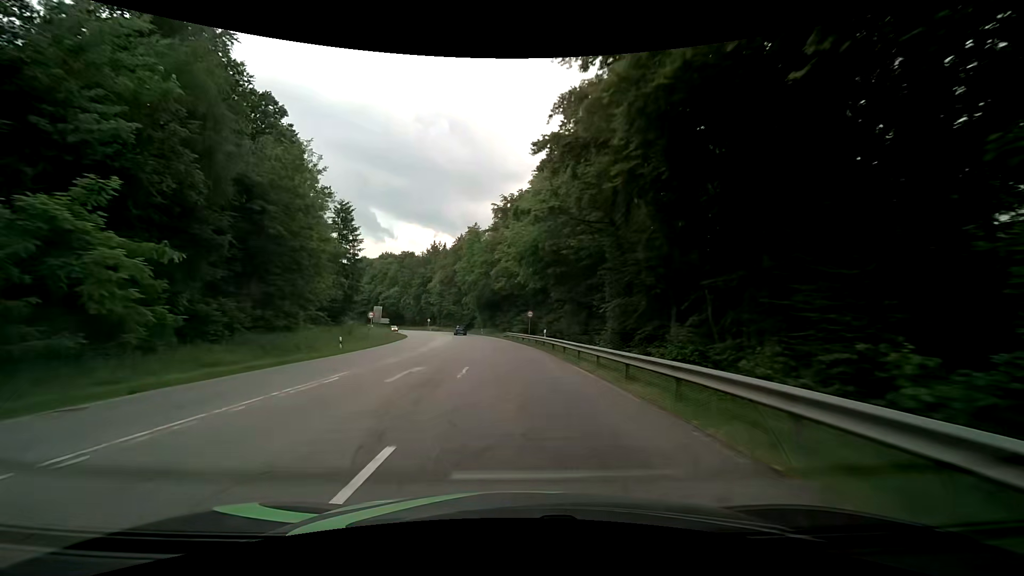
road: secondary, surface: asphalt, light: Day
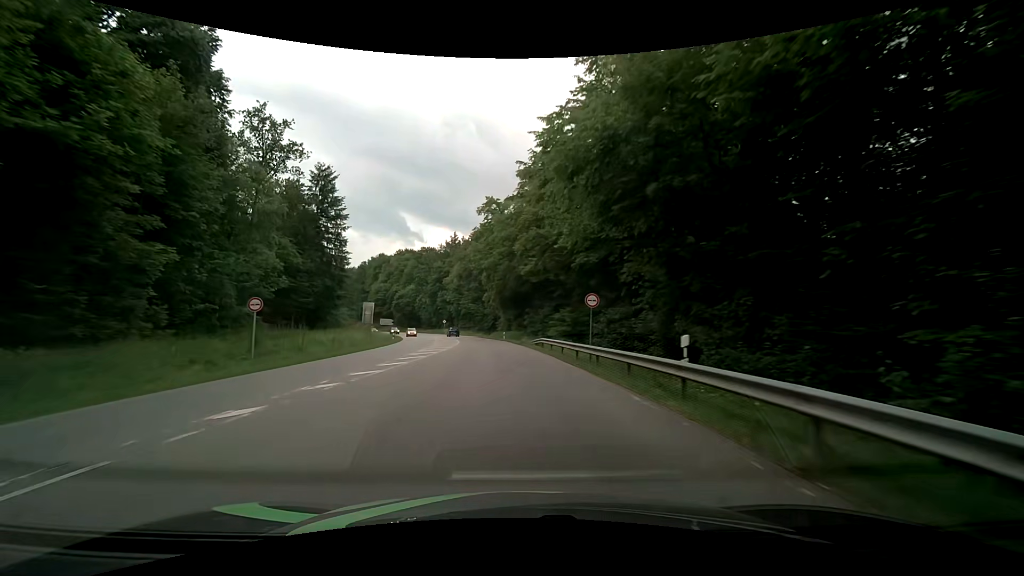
(-0.6, +24.1) m; -3°
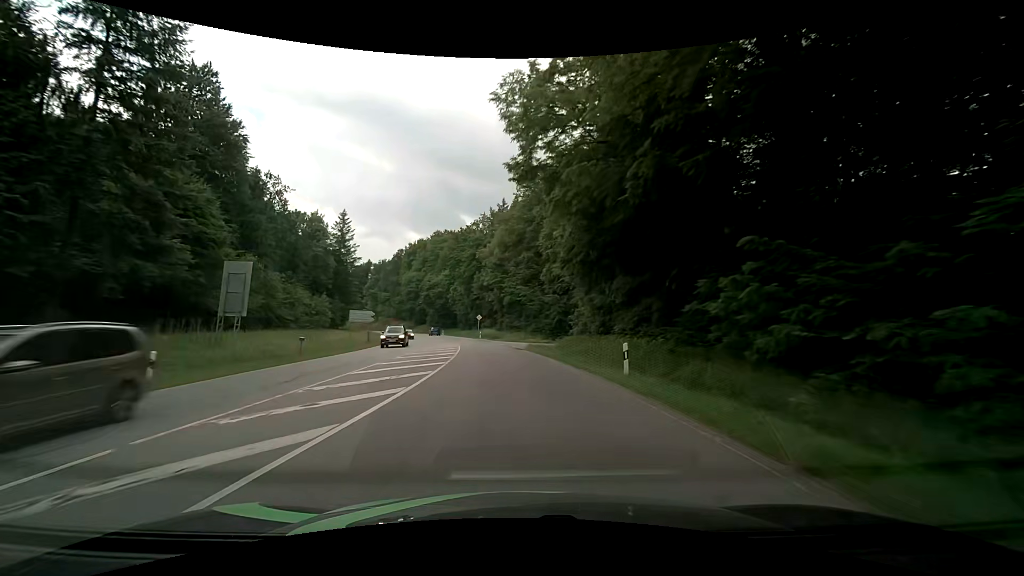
(-2.7, +47.2) m; -7°
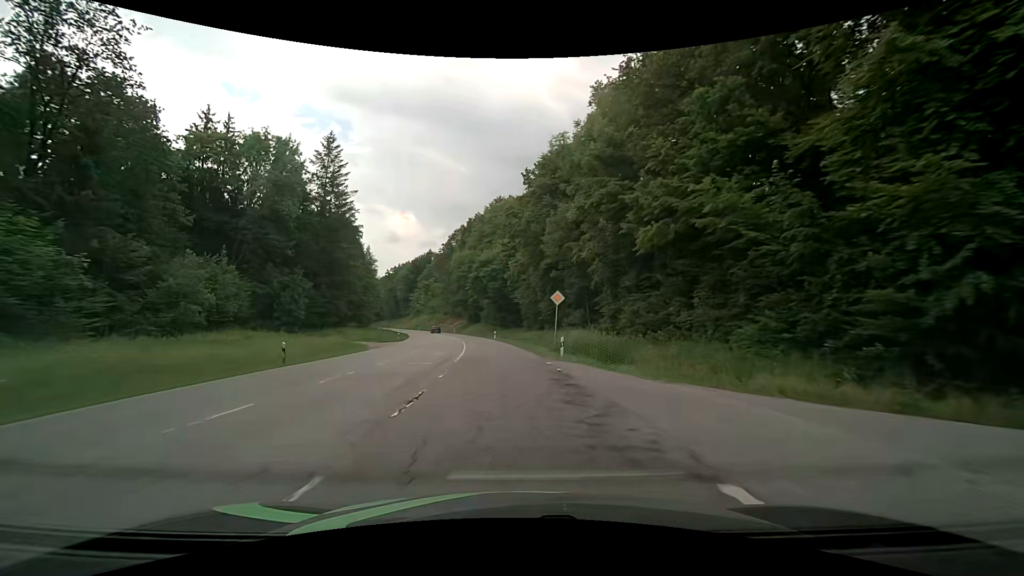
(-3.1, +45.9) m; -9°
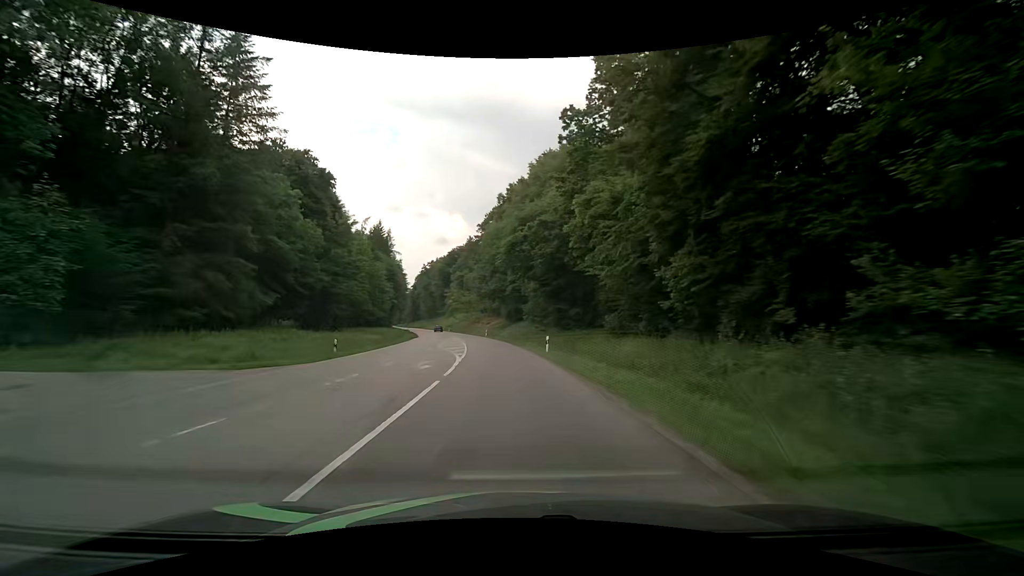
(-1.7, +34.1) m; -6°
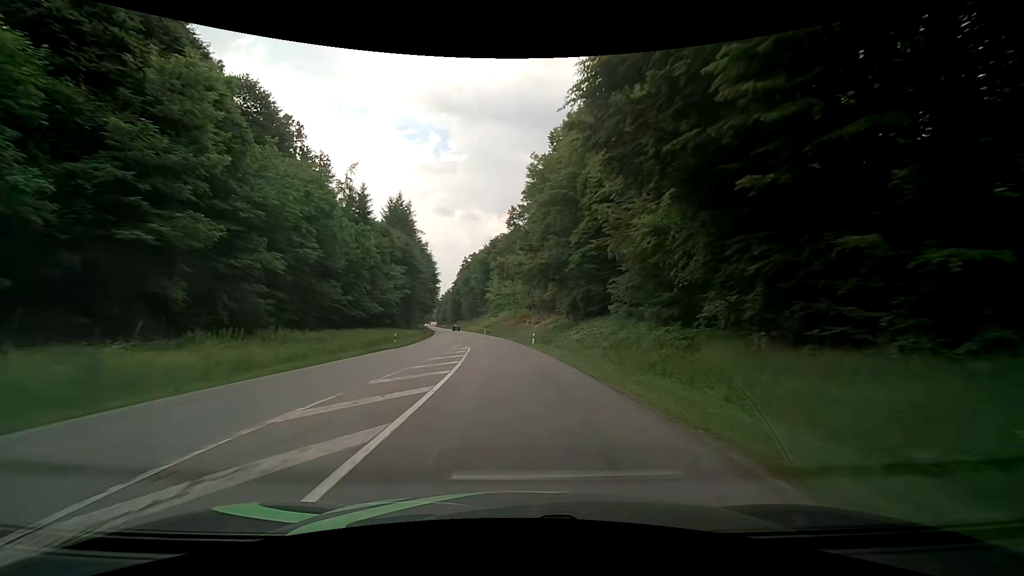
(-1.7, +34.5) m; -5°
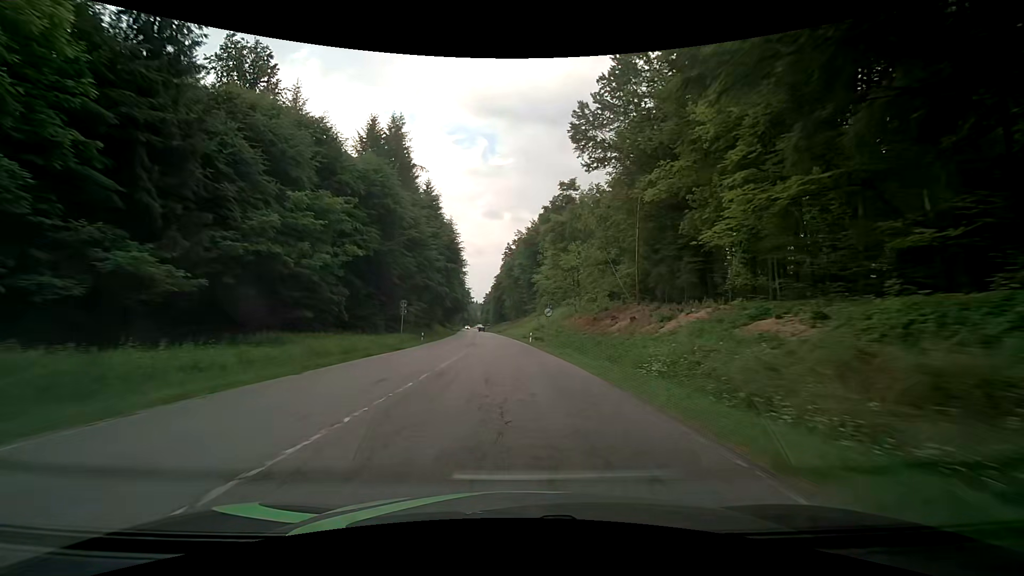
(-2.8, +46.8) m; -6°
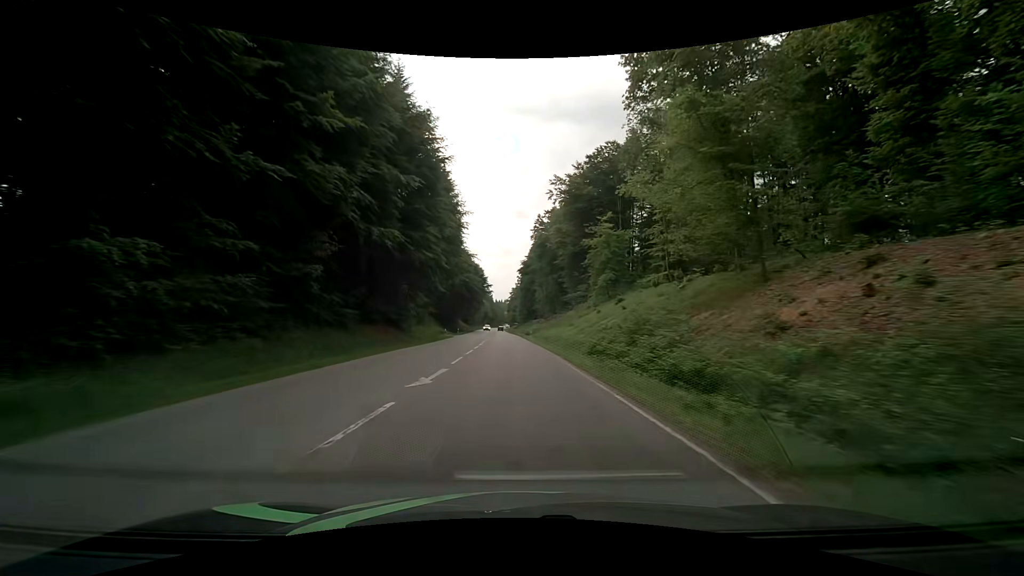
(-1.8, +47.8) m; -3°
(0, +10) (0, +20) (0, +30) (-1, +40) (-1, +50) (-1, +60) (-2, +70) (-2, +80) (-2, +90) (-3, +100) m
